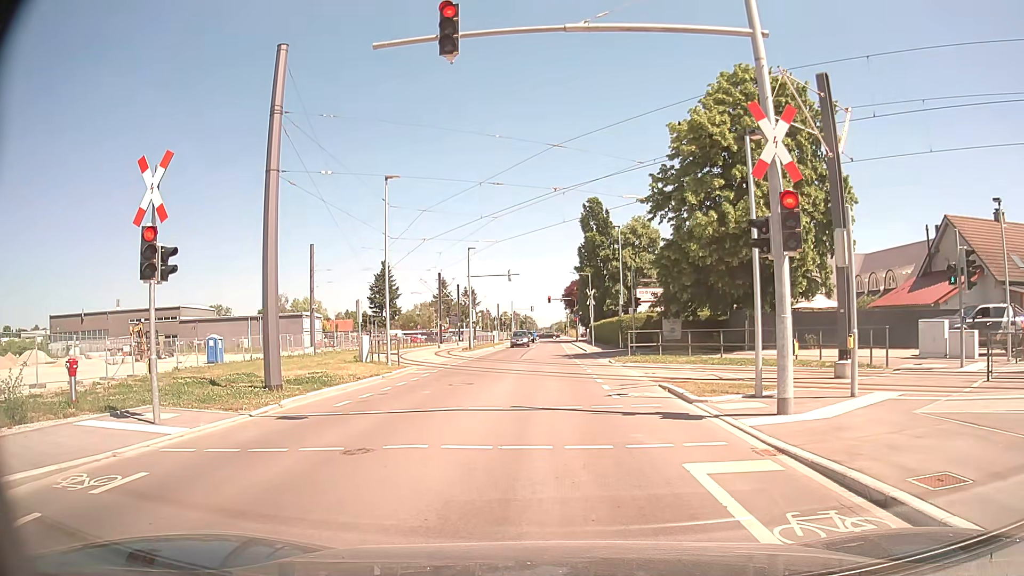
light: Day
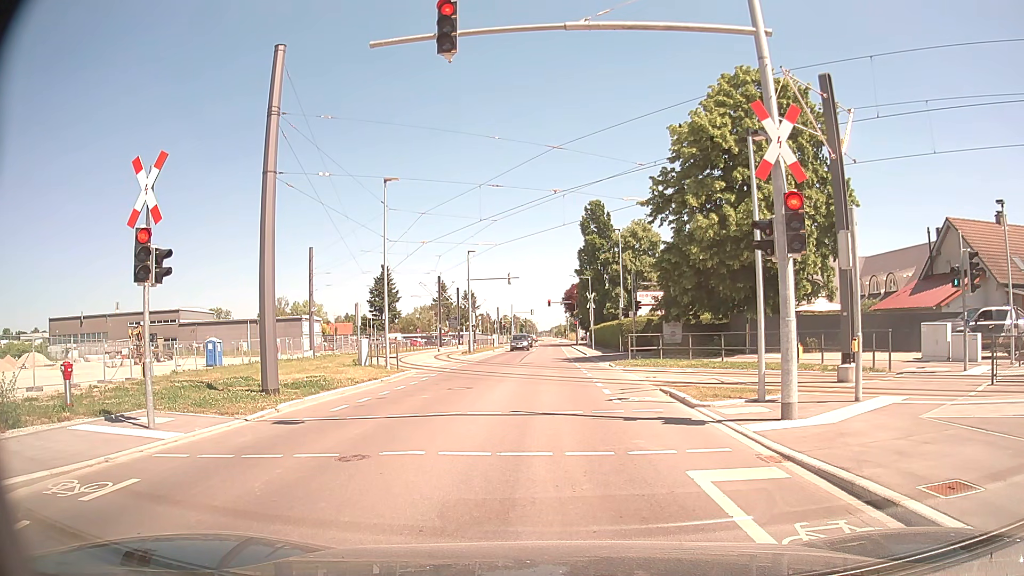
(0.0, +0.3) m; 0°
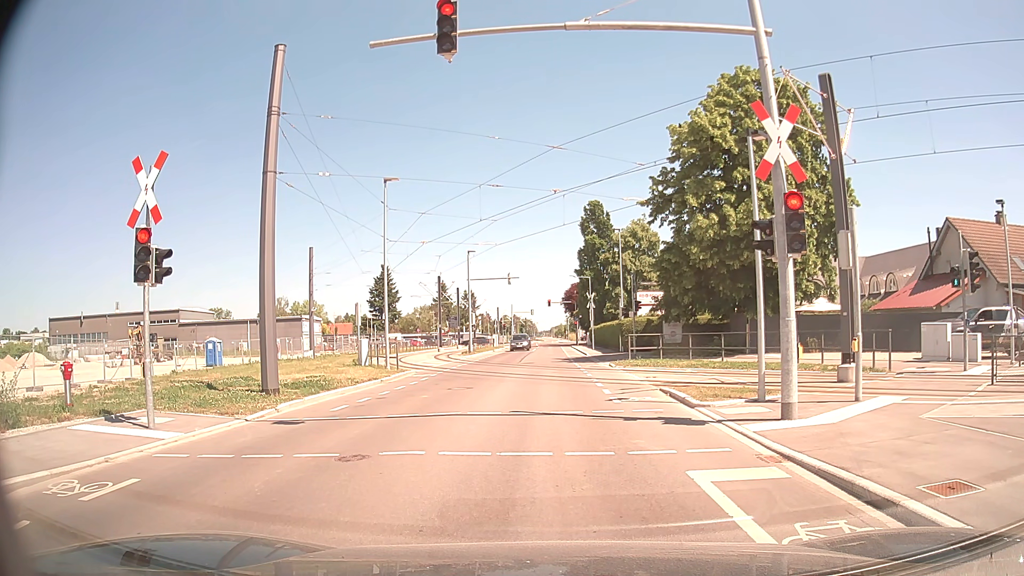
(0.0, 0.0) m; 0°
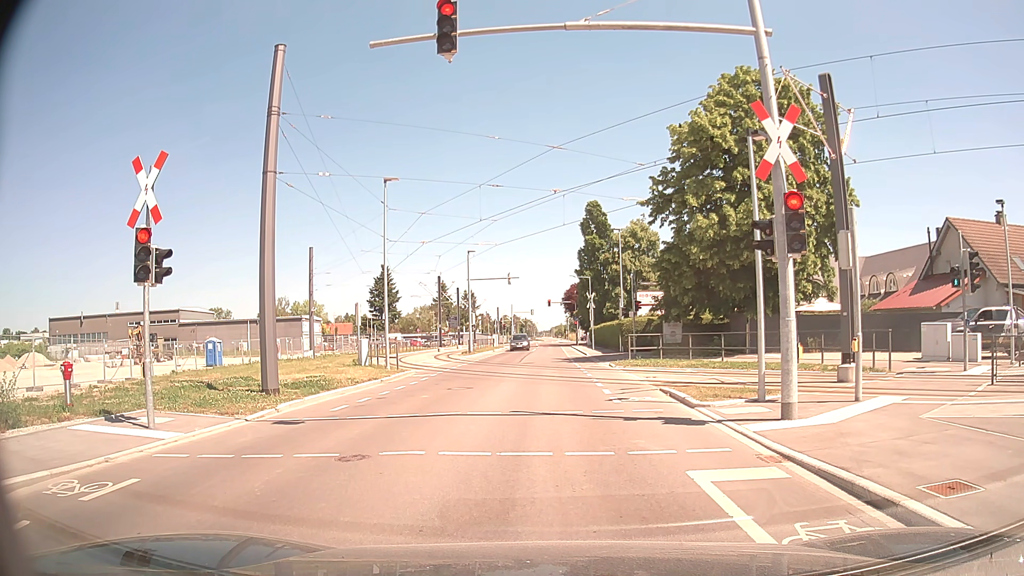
(0.0, 0.0) m; 0°
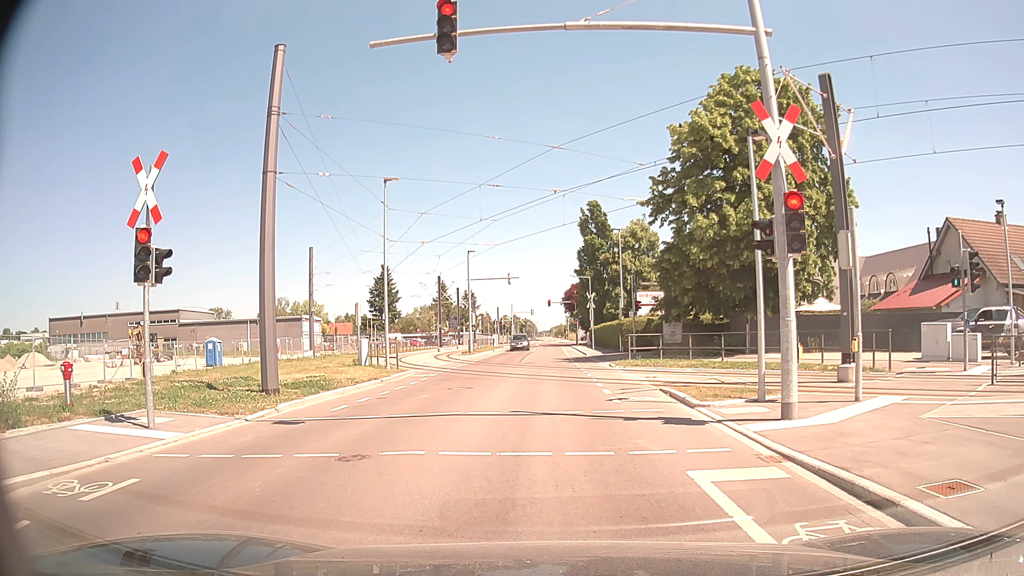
(0.0, 0.0) m; 0°
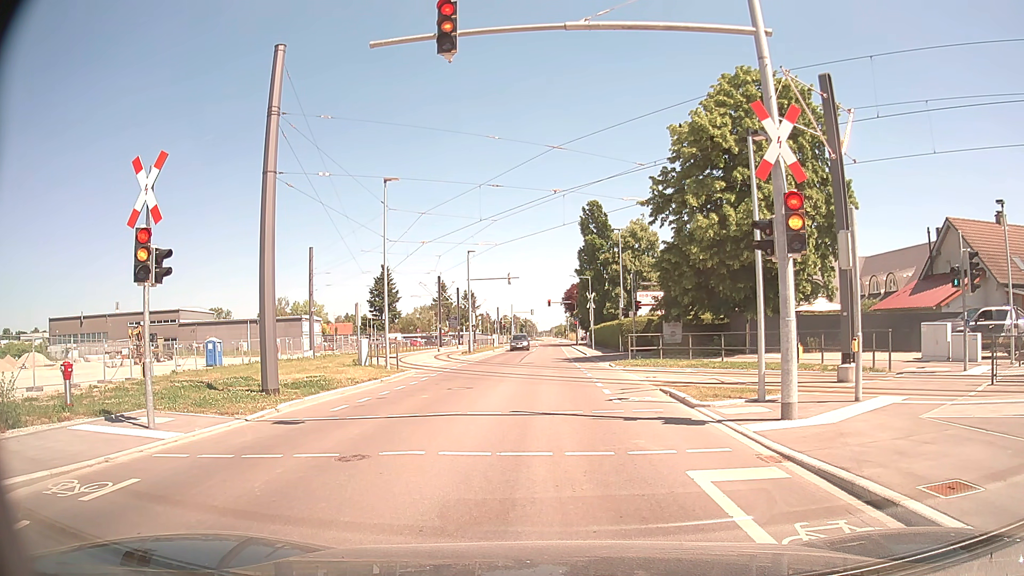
(0.0, 0.0) m; 0°
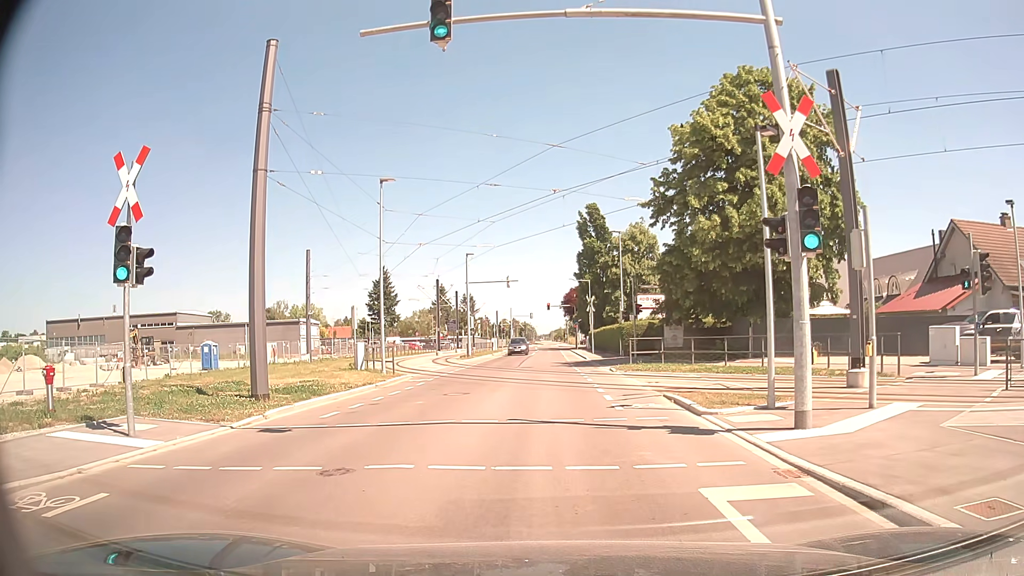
(0.0, +0.7) m; 0°
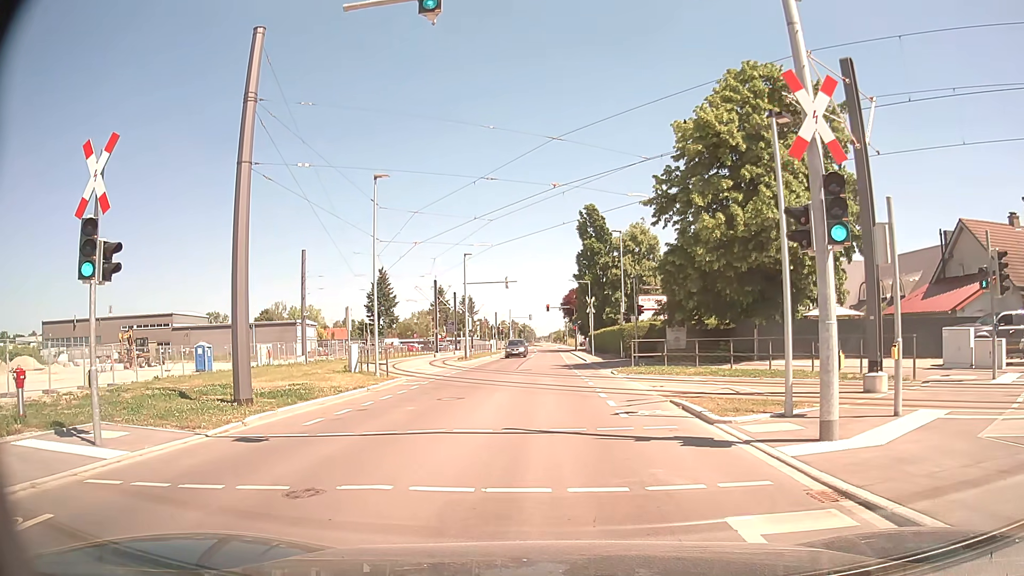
(0.0, +1.1) m; +2°
(0, +10) (-1, +20) (-1, +30) (-1, +40) (-2, +50) (-2, +60) (-2, +70) (-2, +80) (-3, +90) (-3, +100) m
